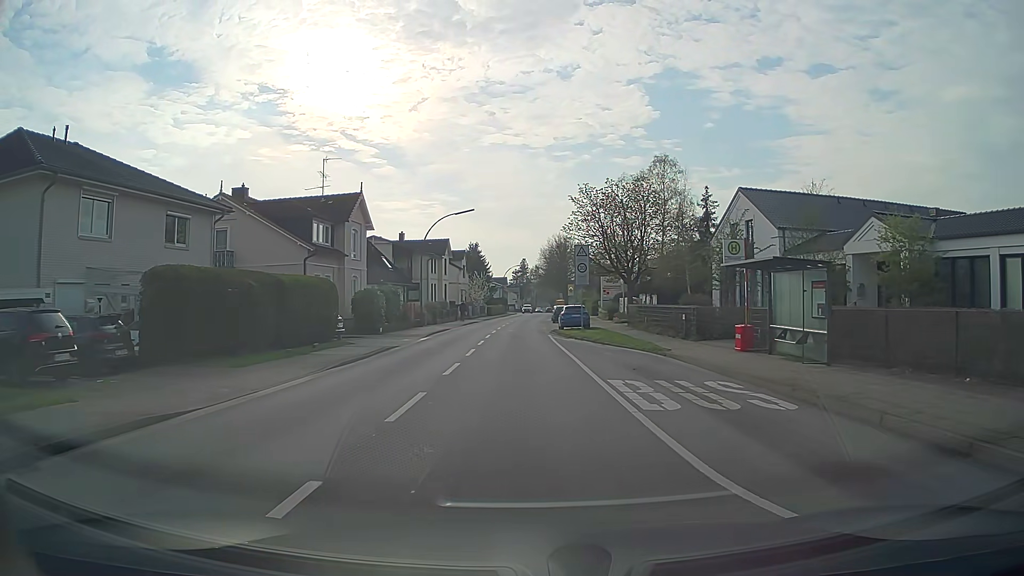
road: secondary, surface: asphalt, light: Day
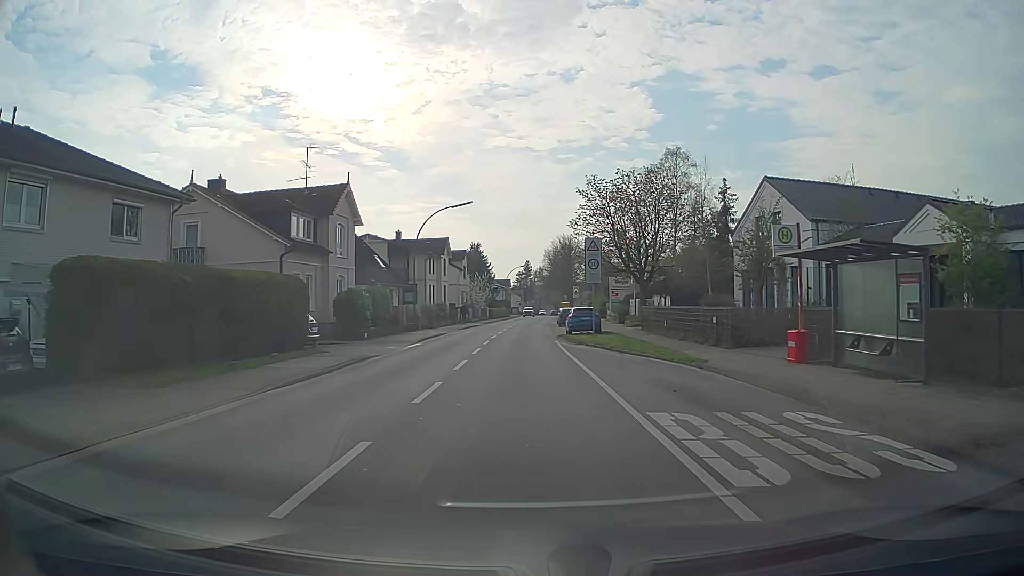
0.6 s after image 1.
(0.0, +4.1) m; 0°
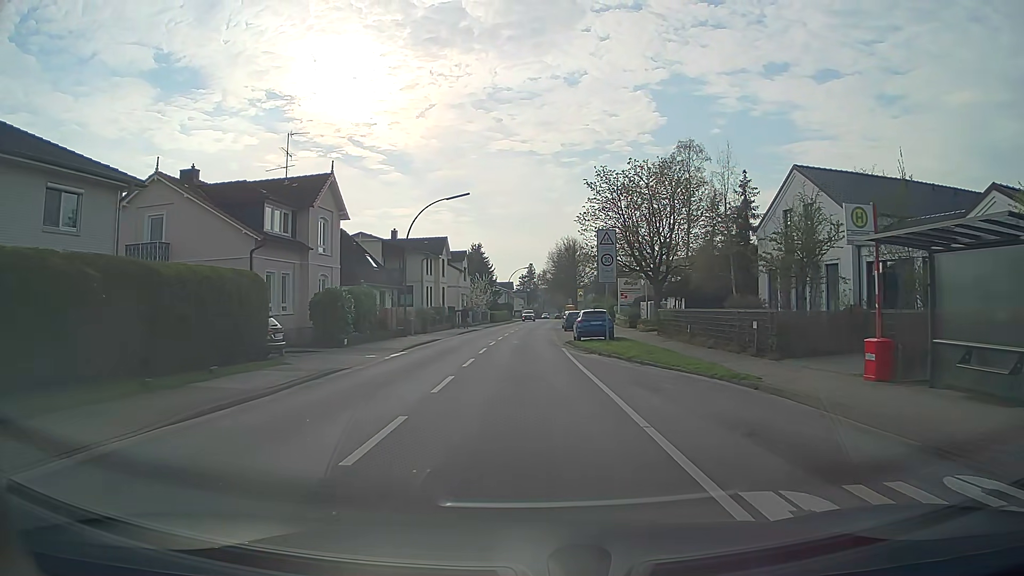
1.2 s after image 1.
(0.0, +4.1) m; 0°
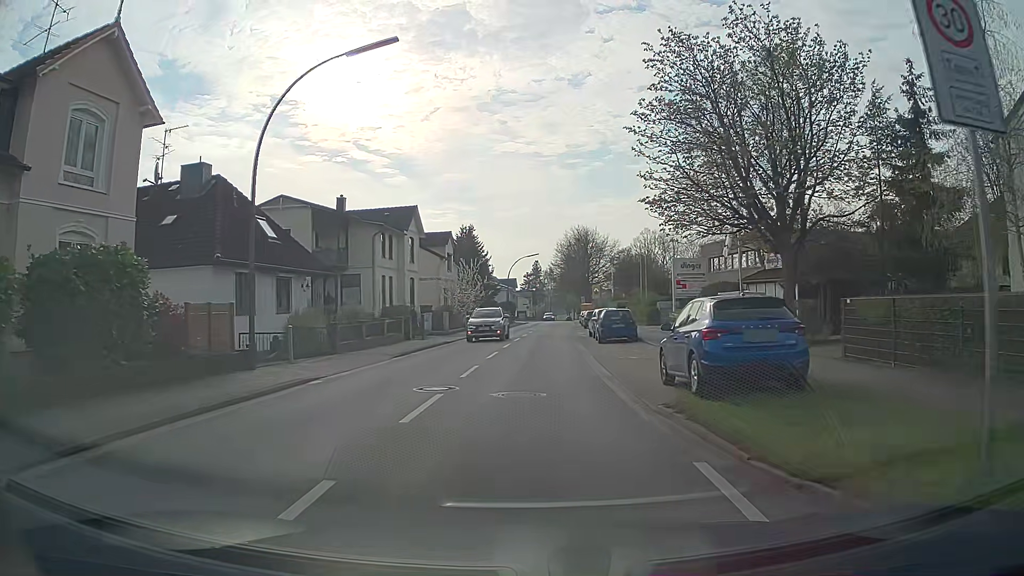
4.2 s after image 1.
(-0.1, +21.8) m; 0°
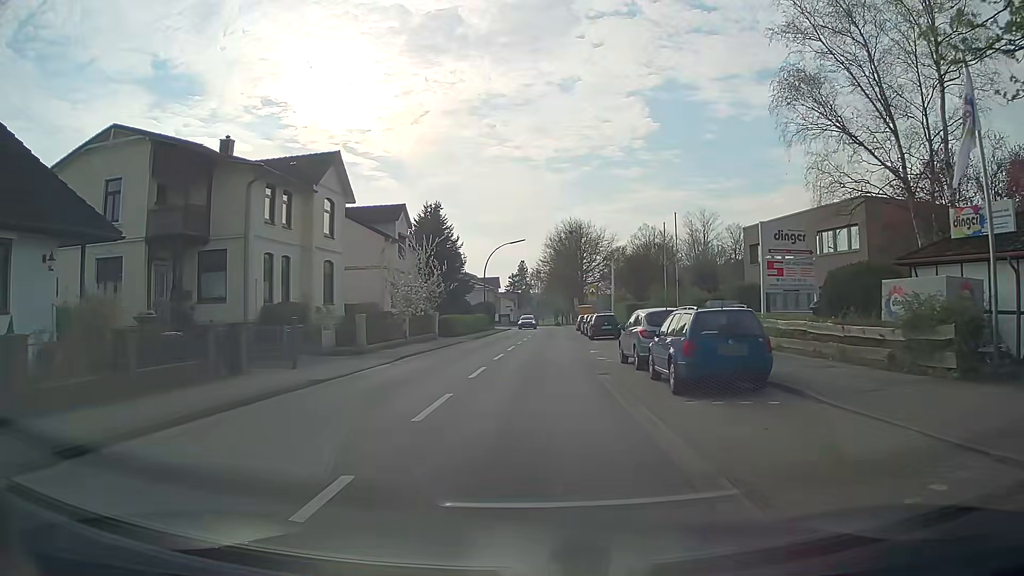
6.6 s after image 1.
(+0.1, +17.8) m; +1°
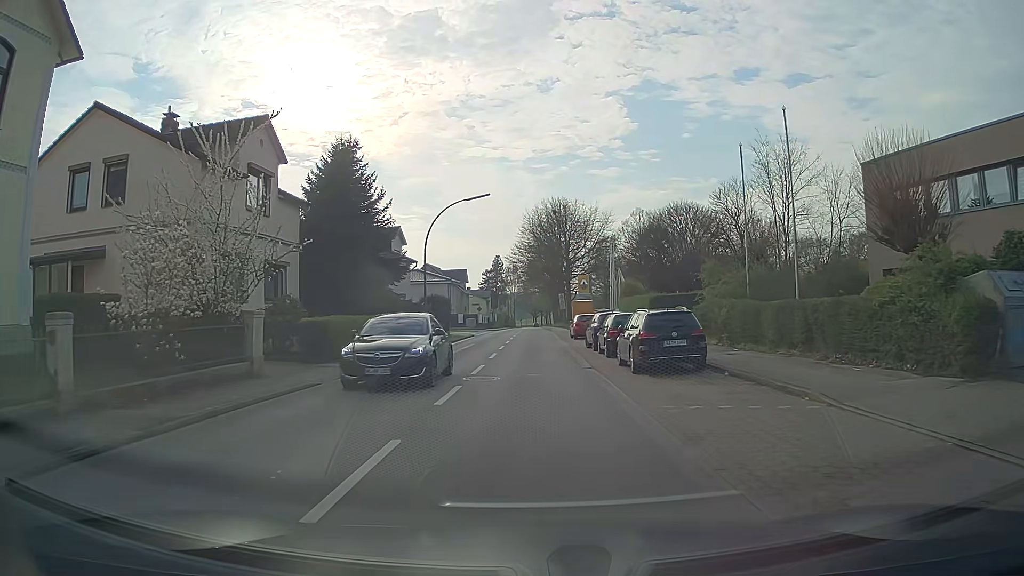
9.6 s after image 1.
(+0.5, +22.3) m; +2°
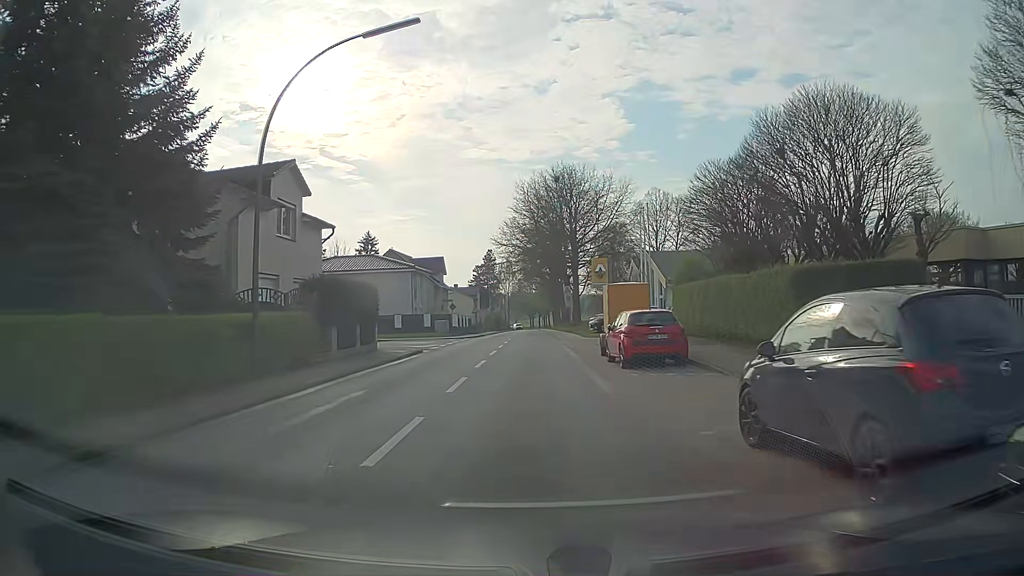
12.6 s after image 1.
(+0.3, +22.4) m; +1°
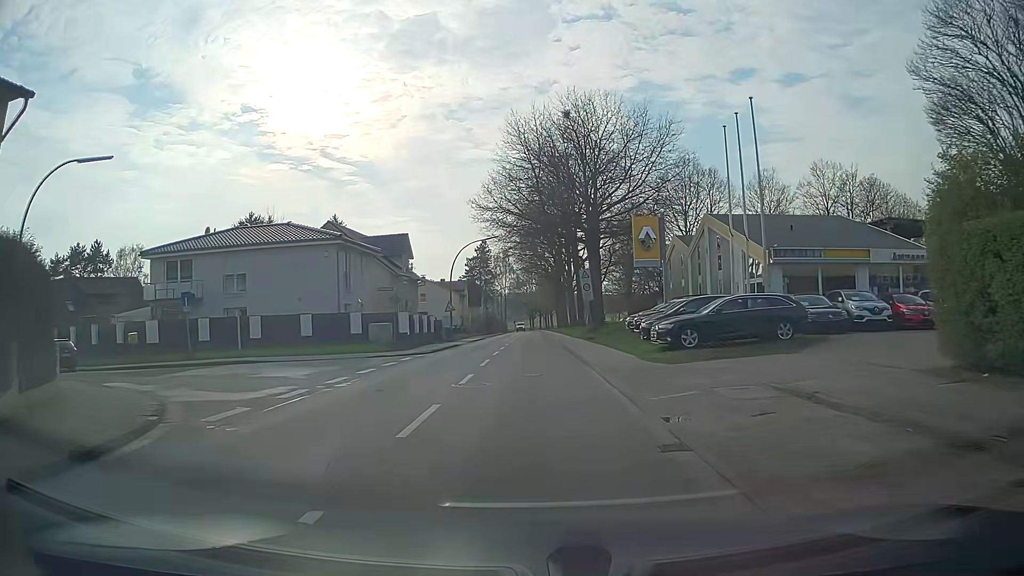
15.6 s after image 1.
(+0.1, +22.5) m; 0°
